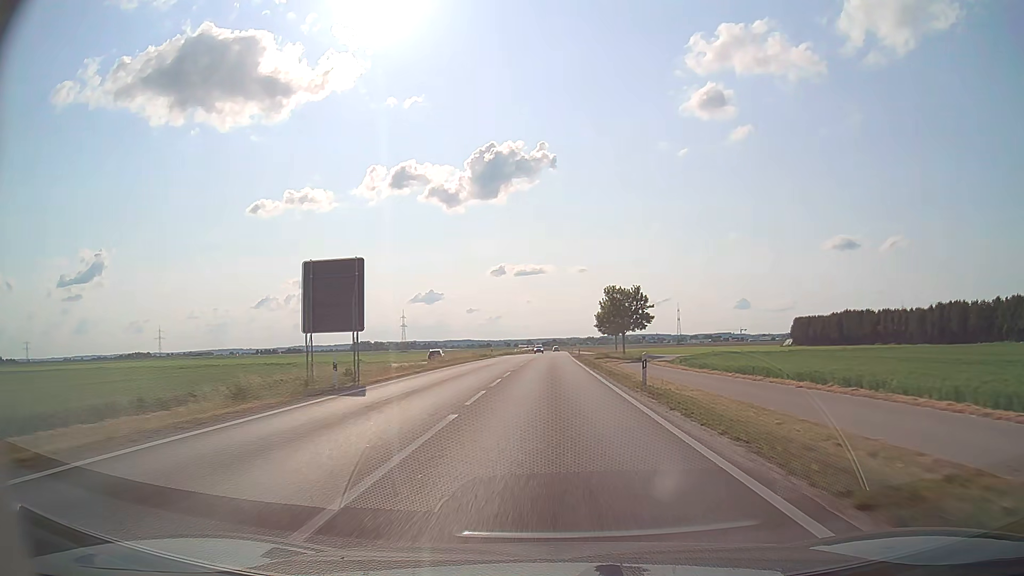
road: secondary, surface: asphalt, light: Day
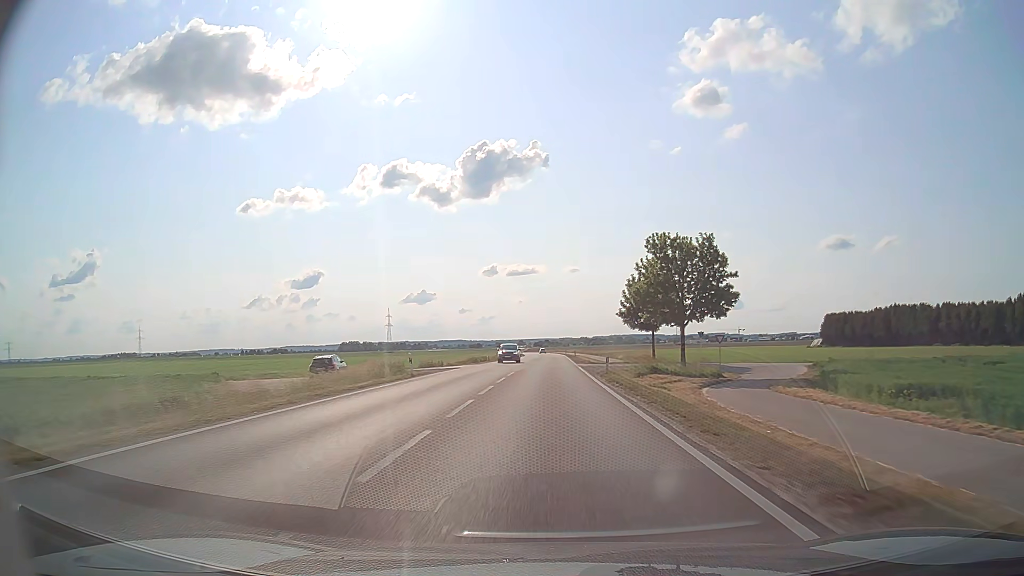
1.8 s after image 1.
(+0.2, +39.0) m; +1°
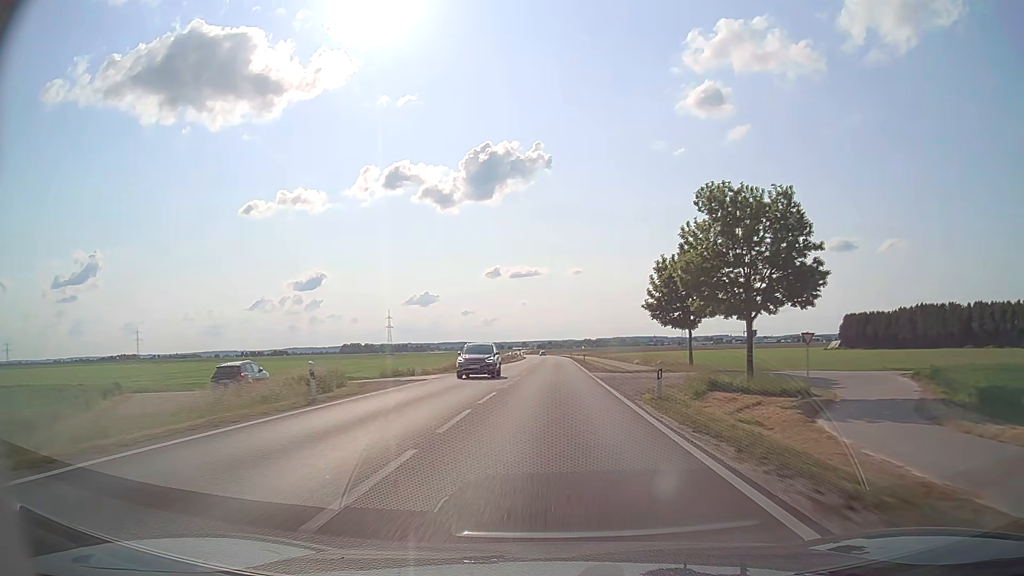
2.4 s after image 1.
(0.0, +14.0) m; 0°
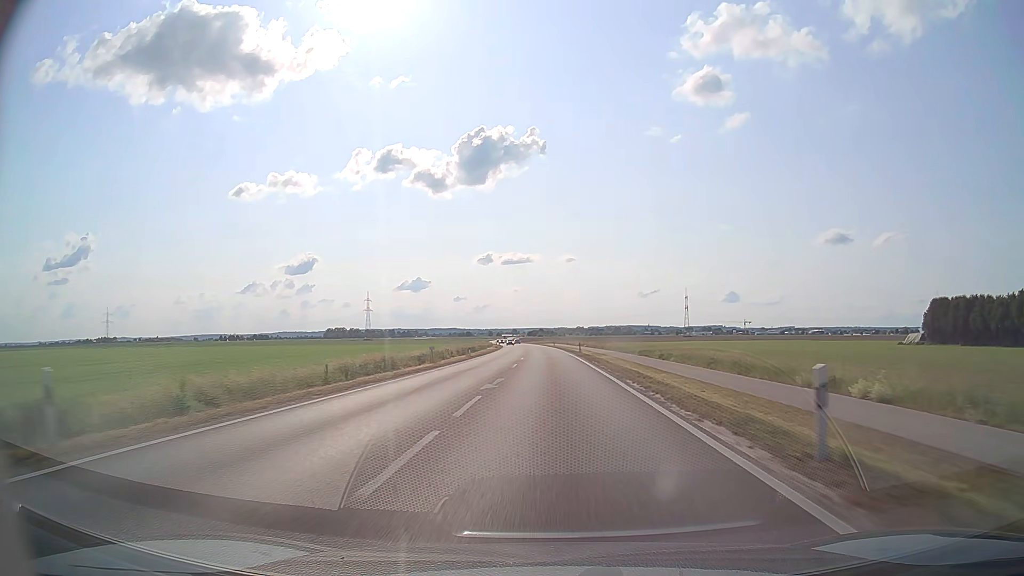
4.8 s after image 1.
(+0.7, +60.5) m; +1°
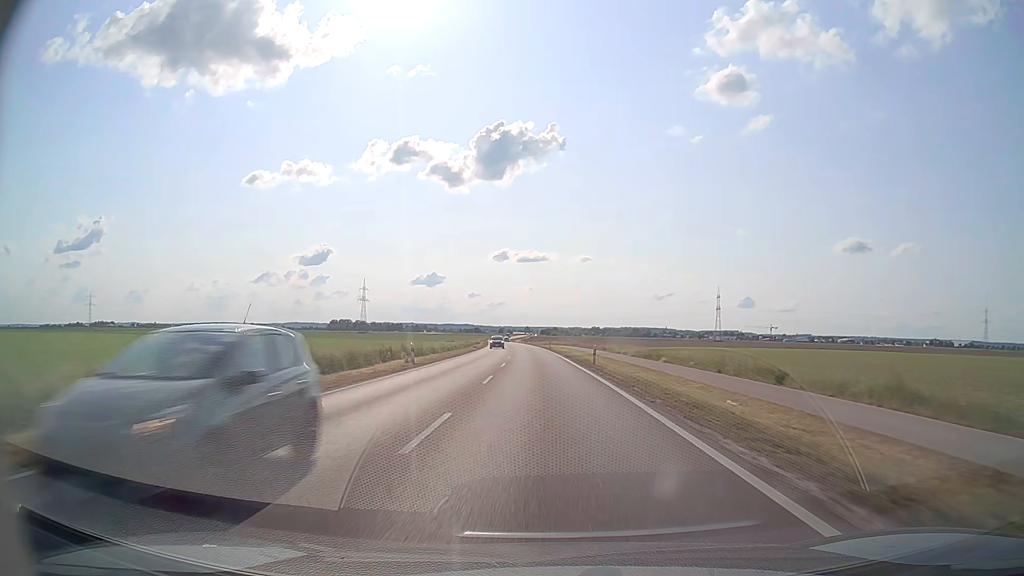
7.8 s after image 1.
(-0.4, +73.0) m; -1°
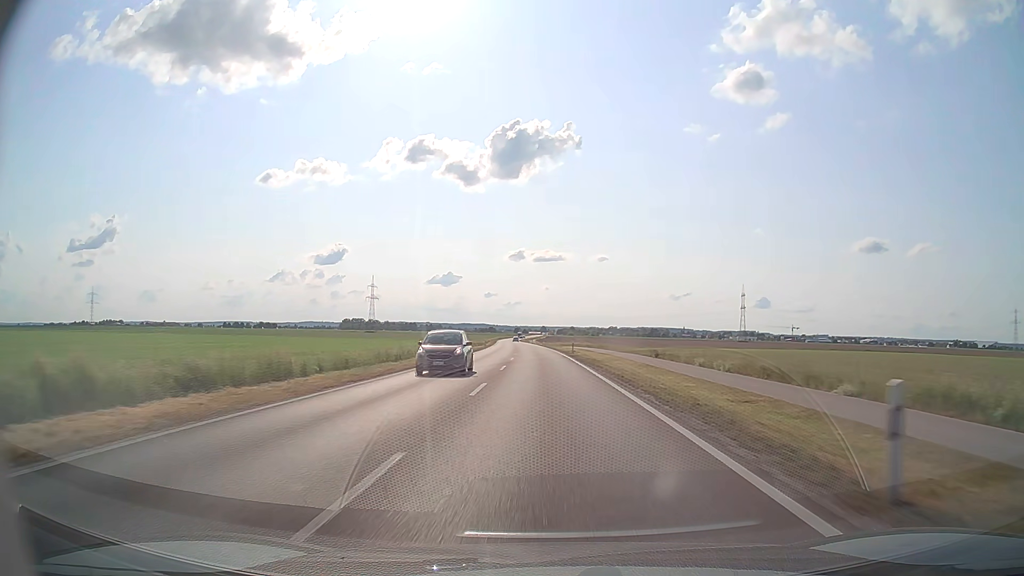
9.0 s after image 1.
(-0.4, +28.4) m; -1°
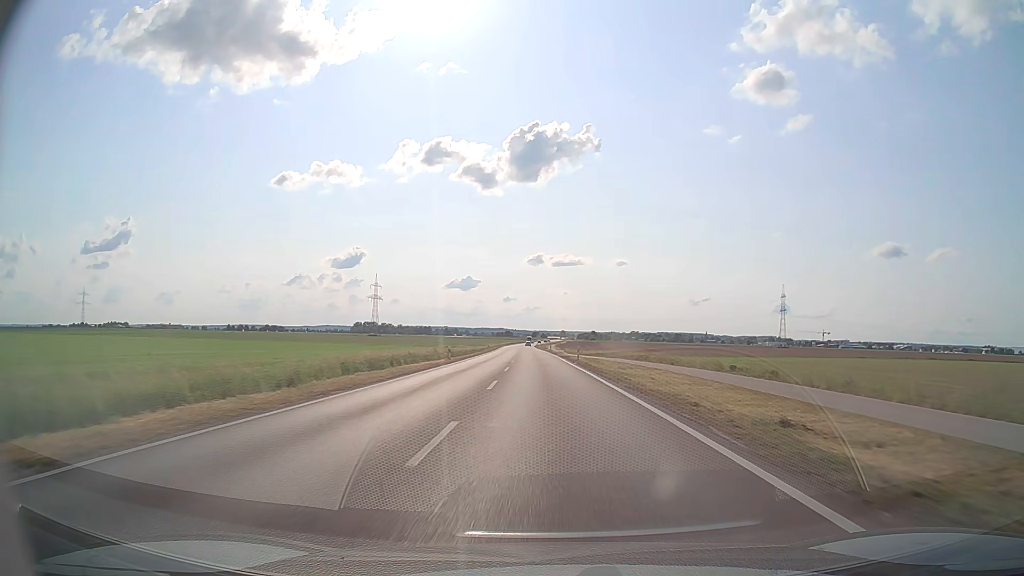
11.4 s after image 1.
(-1.1, +56.5) m; -2°
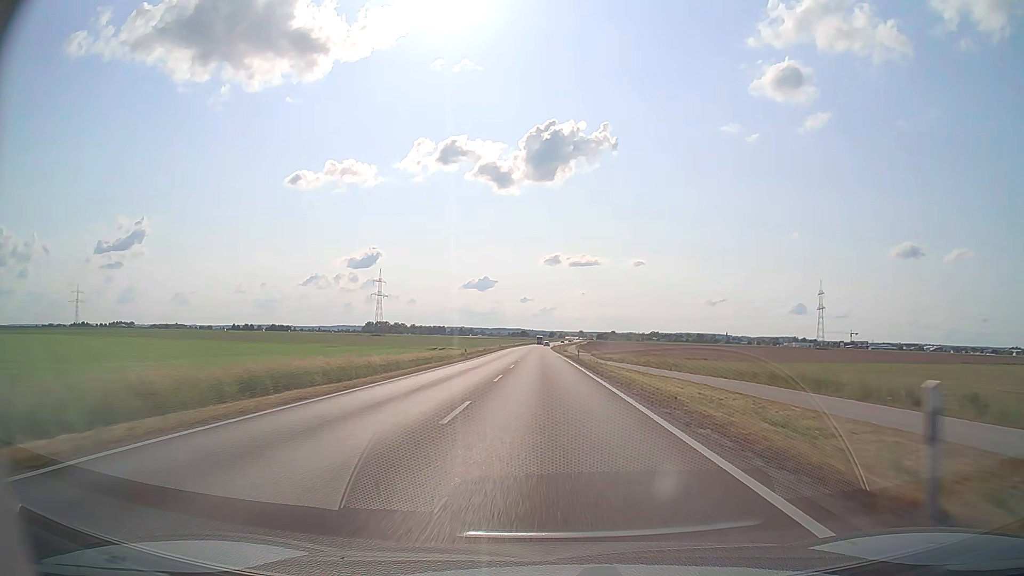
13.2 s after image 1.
(-0.5, +44.4) m; -1°
(0, +10) (0, +20) (0, +30) (0, +40) (0, +50) (0, +60) (0, +70) (-1, +80) (-1, +90) (-1, +100) m
